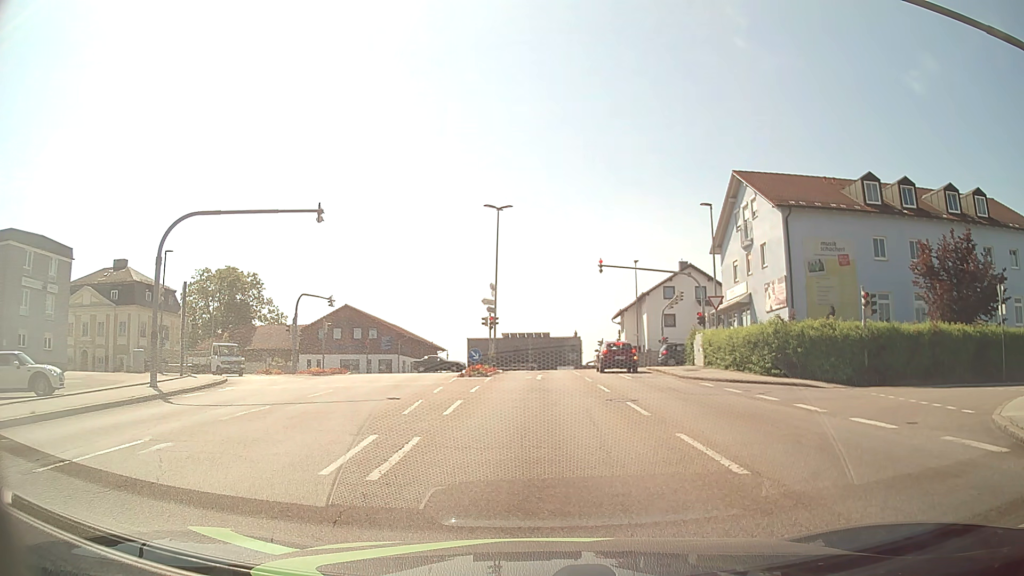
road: tertiary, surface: asphalt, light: Day
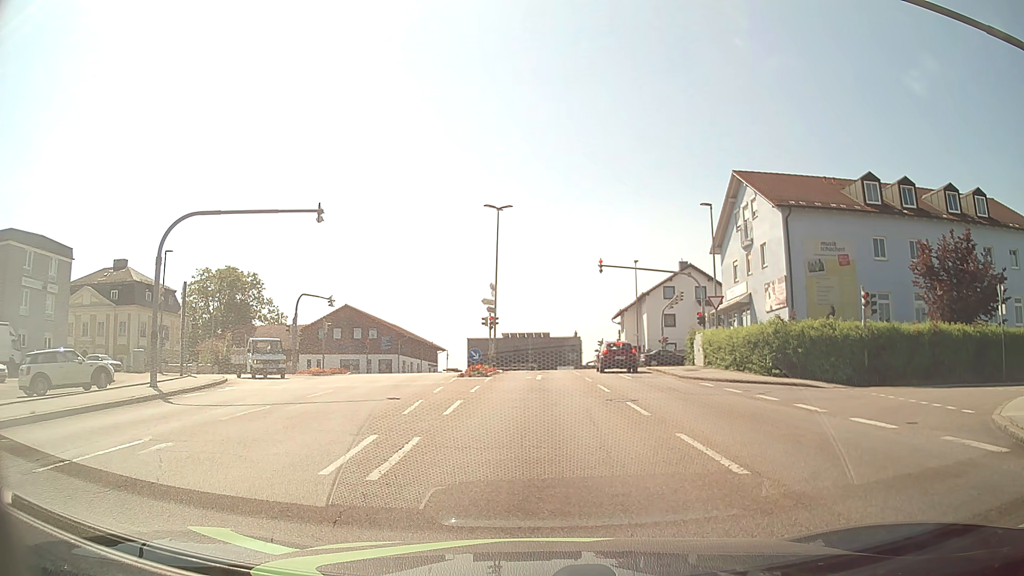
(0.0, 0.0) m; 0°
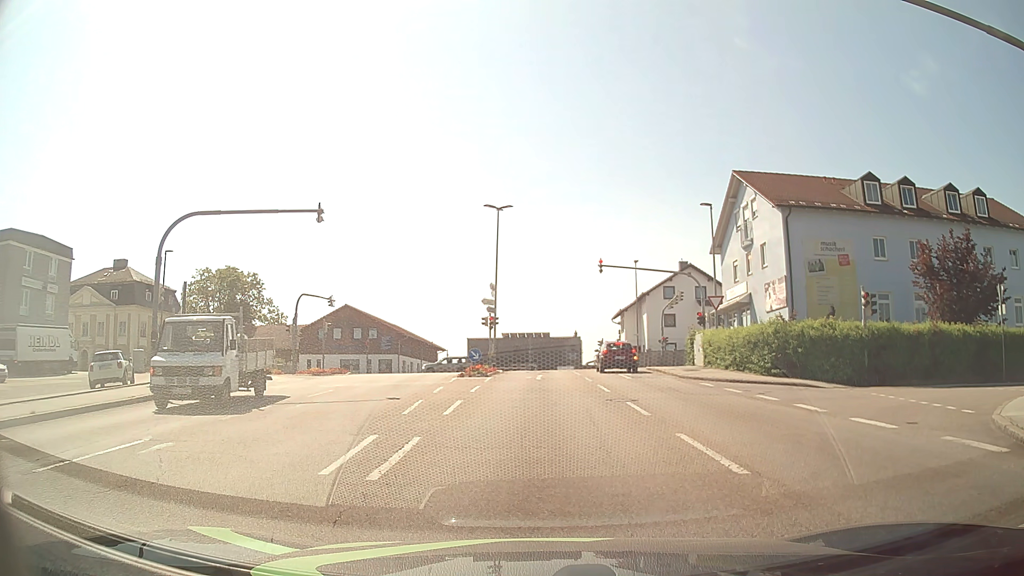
(0.0, 0.0) m; 0°
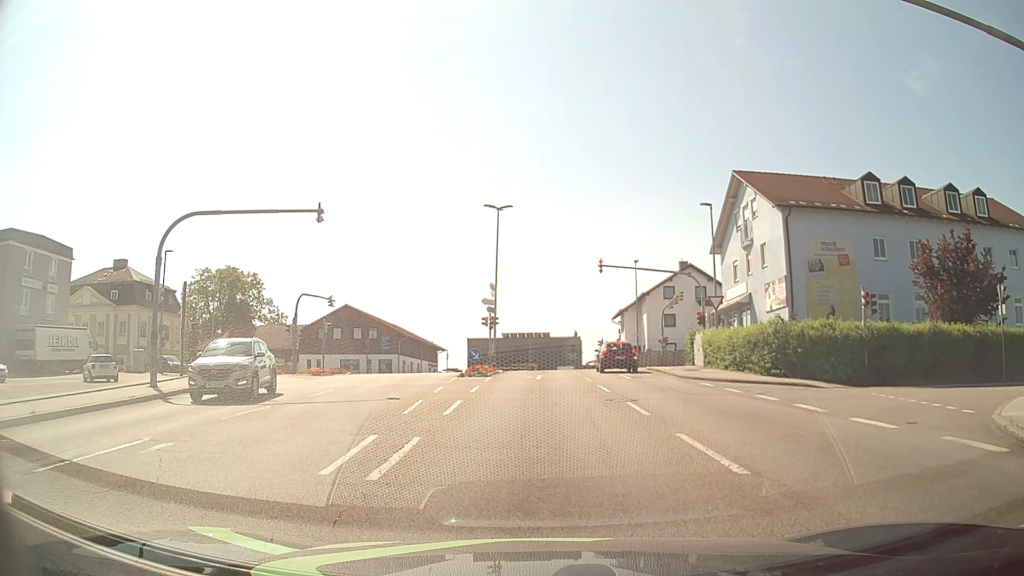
(0.0, 0.0) m; 0°
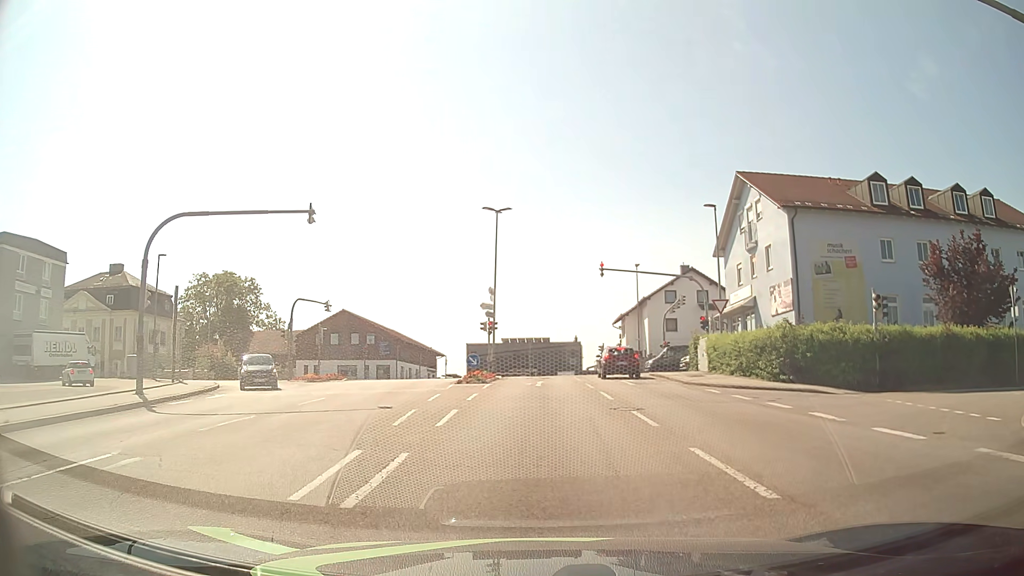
(0.0, +1.0) m; 0°
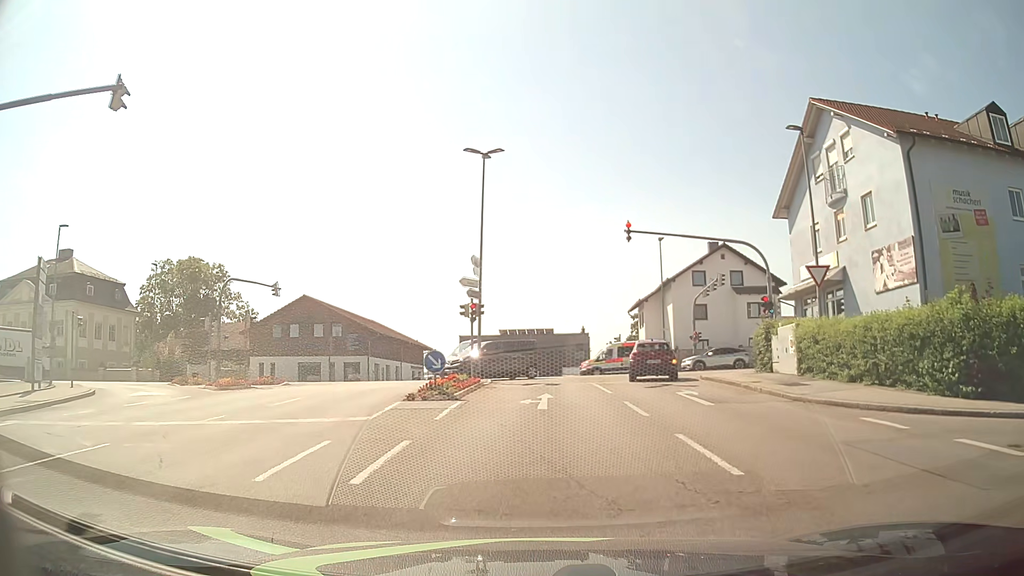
(+0.1, +11.8) m; 0°
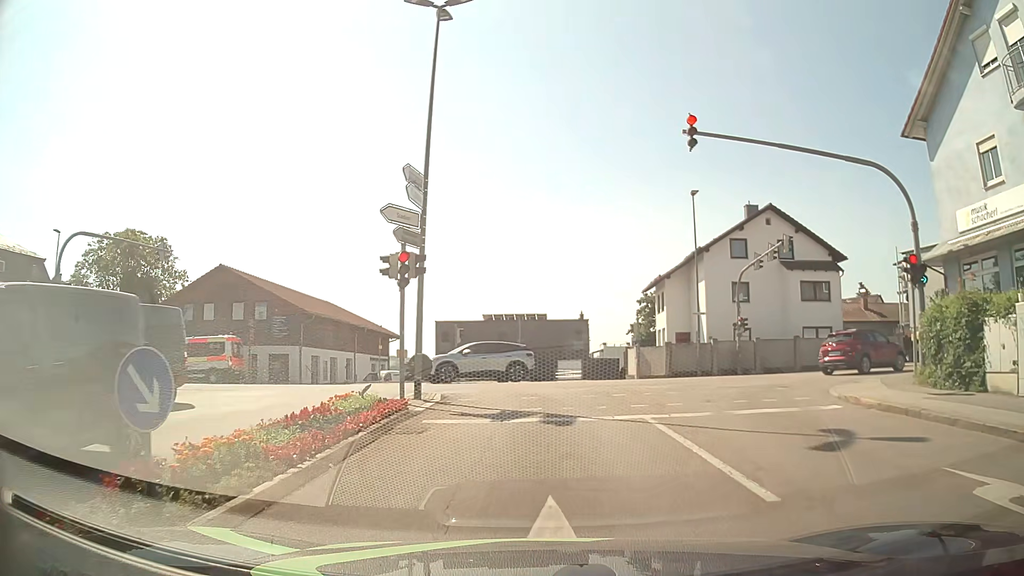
(-0.1, +13.2) m; 0°
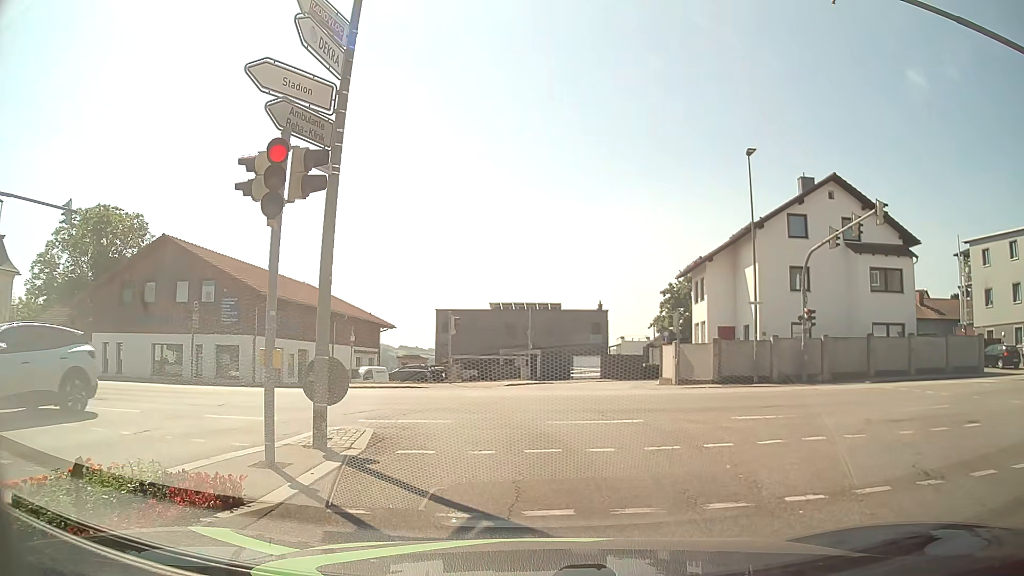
(-0.1, +7.7) m; -1°
